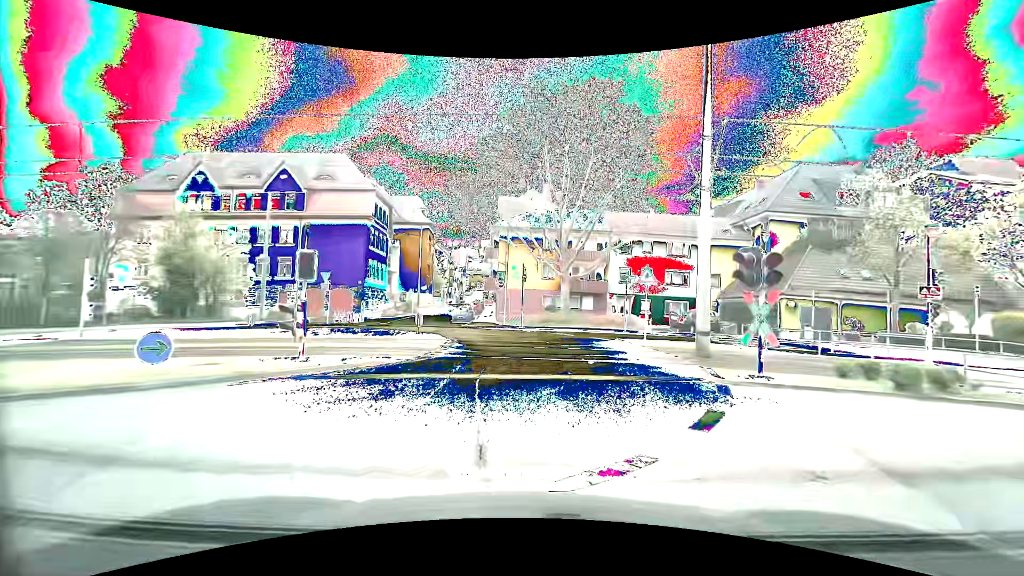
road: secondary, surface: asphalt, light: Day
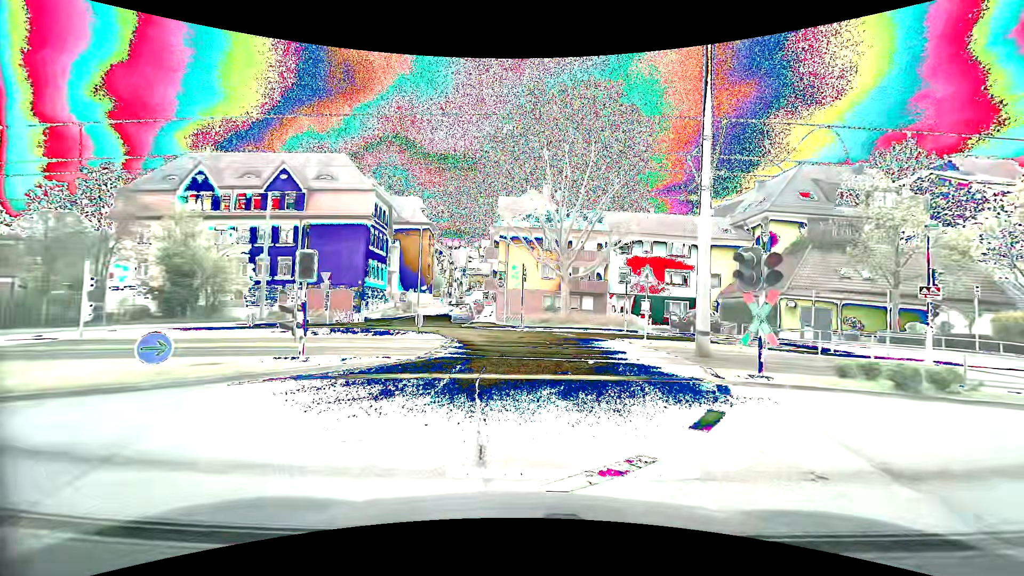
(0.0, 0.0) m; 0°
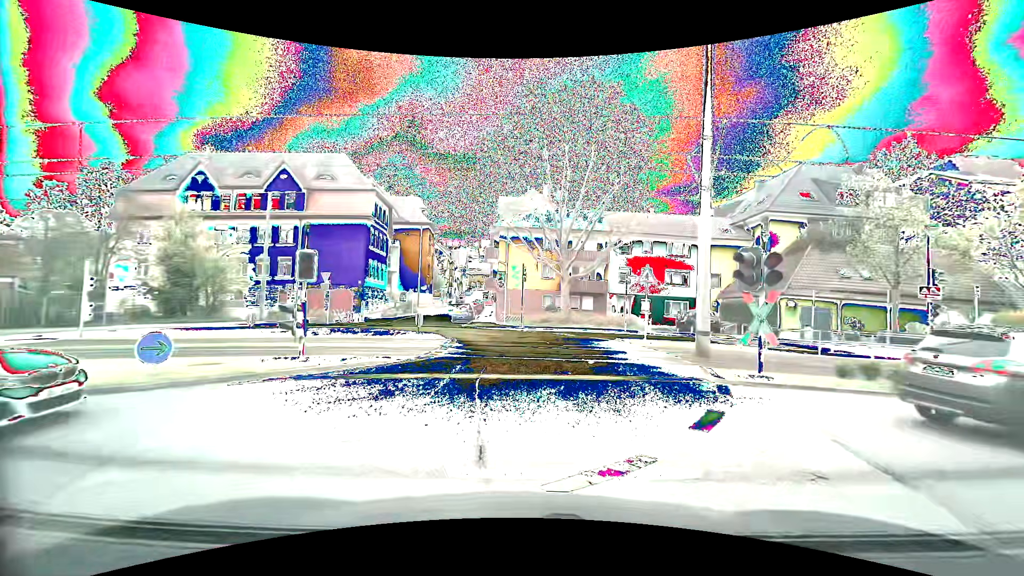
(0.0, 0.0) m; 0°
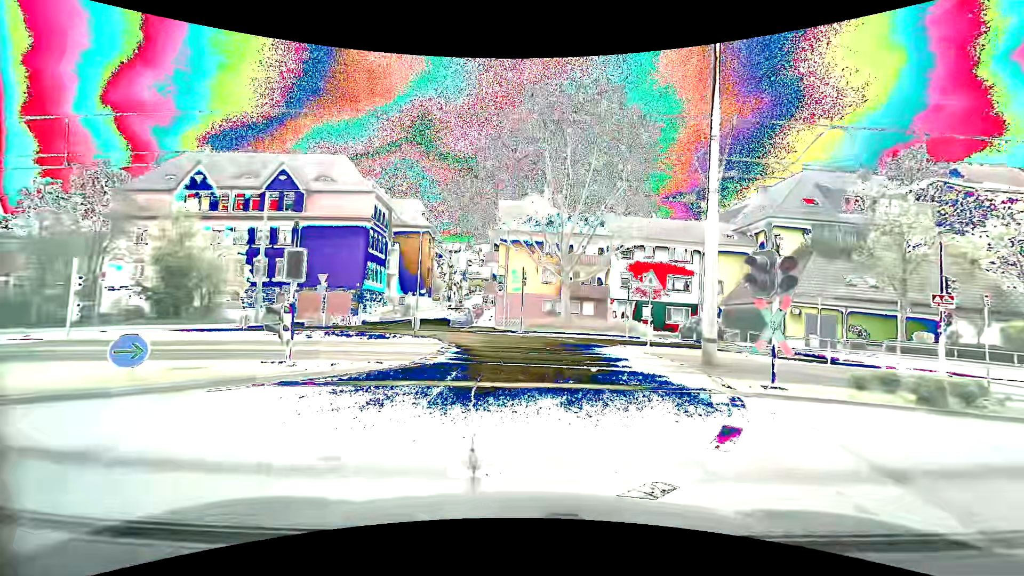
(0.0, +0.7) m; 0°
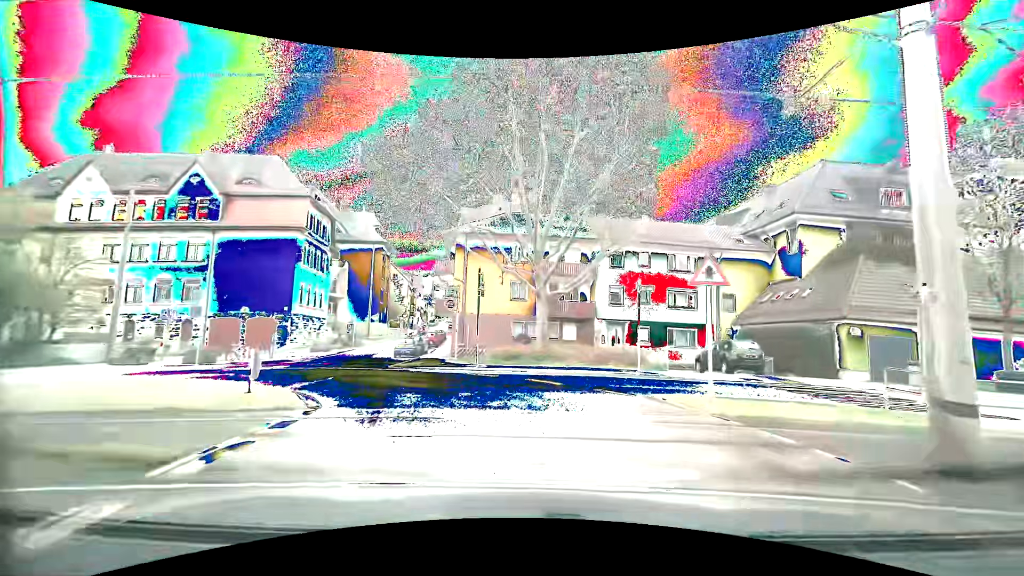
(+0.3, +10.5) m; +2°
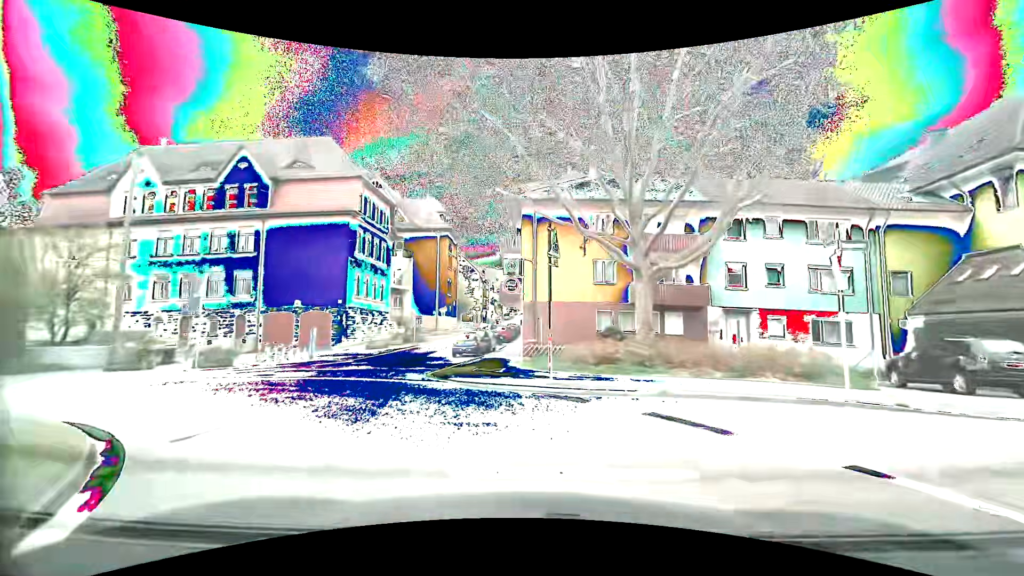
(-0.2, +7.3) m; -8°
